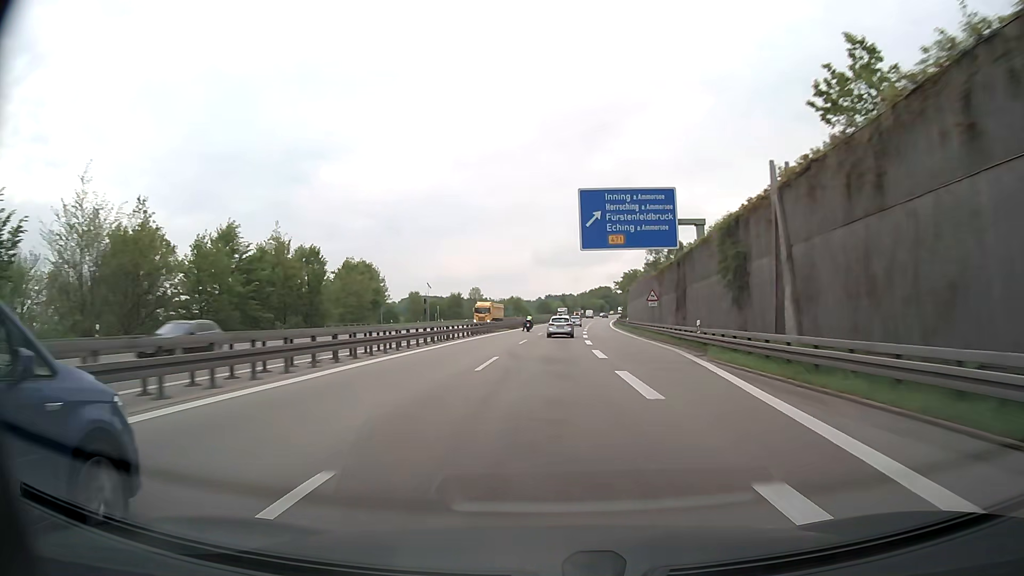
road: motorway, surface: asphalt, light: Day
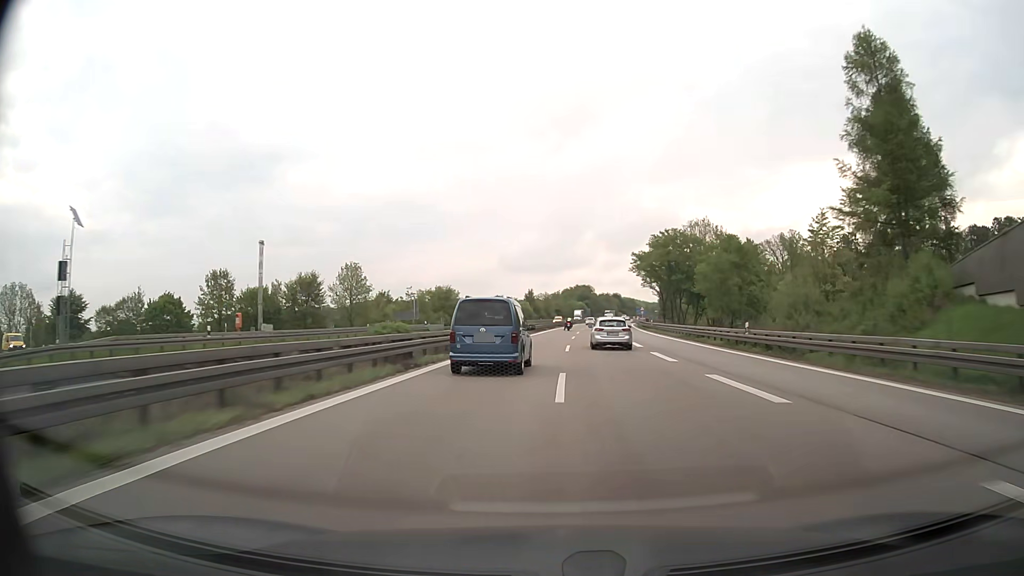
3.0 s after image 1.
(+2.1, +97.0) m; +3°
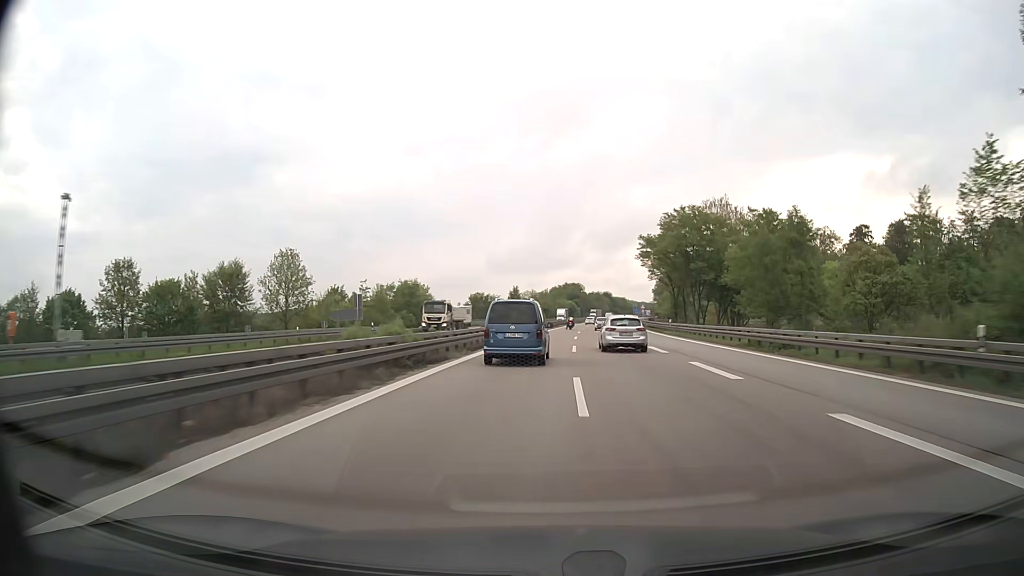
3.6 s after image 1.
(+0.2, +19.7) m; +1°
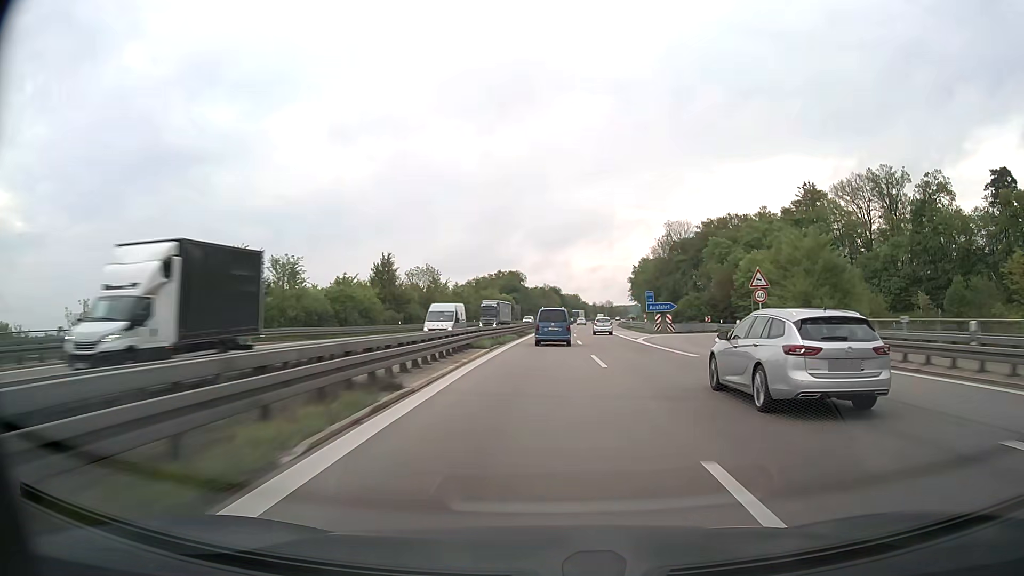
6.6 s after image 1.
(+4.4, +99.7) m; +5°
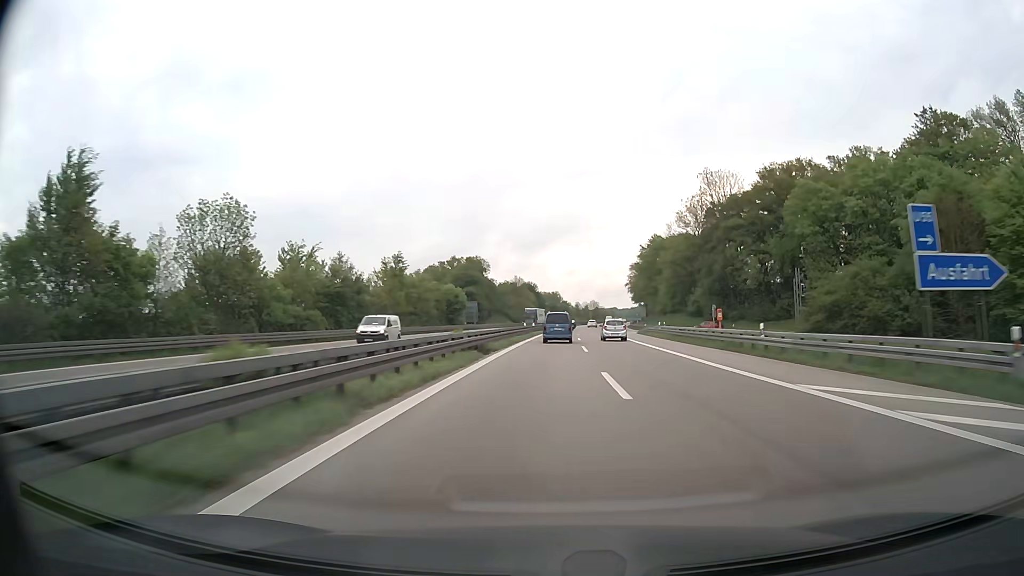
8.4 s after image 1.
(+1.2, +60.8) m; +2°
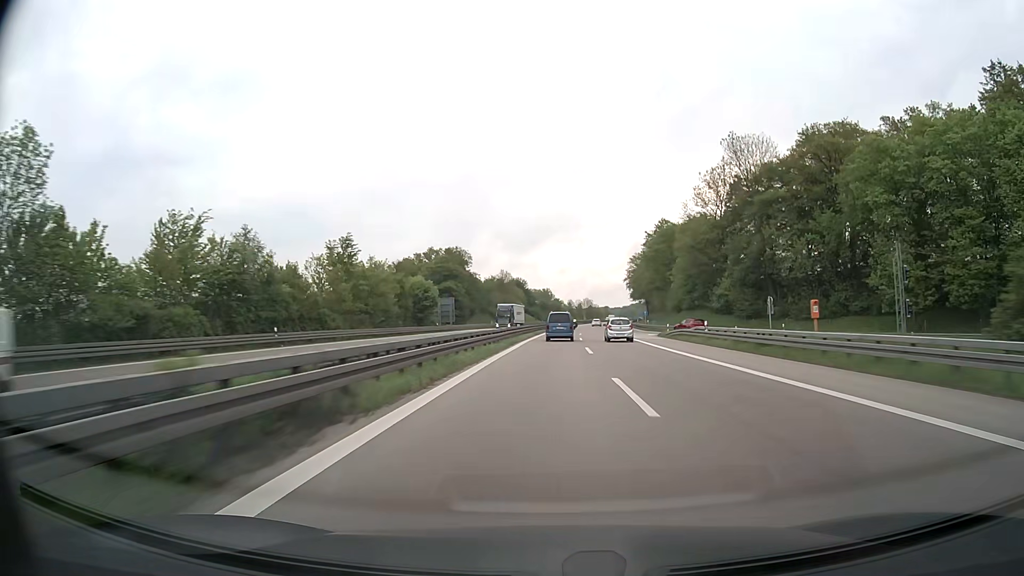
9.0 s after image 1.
(+0.1, +20.4) m; +1°
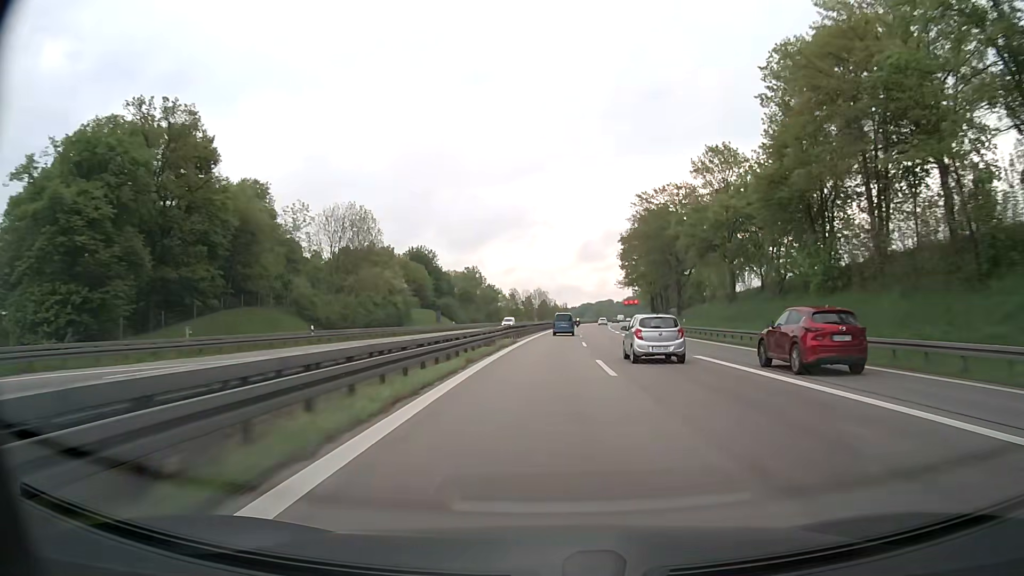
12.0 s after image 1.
(+3.9, +101.8) m; +5°
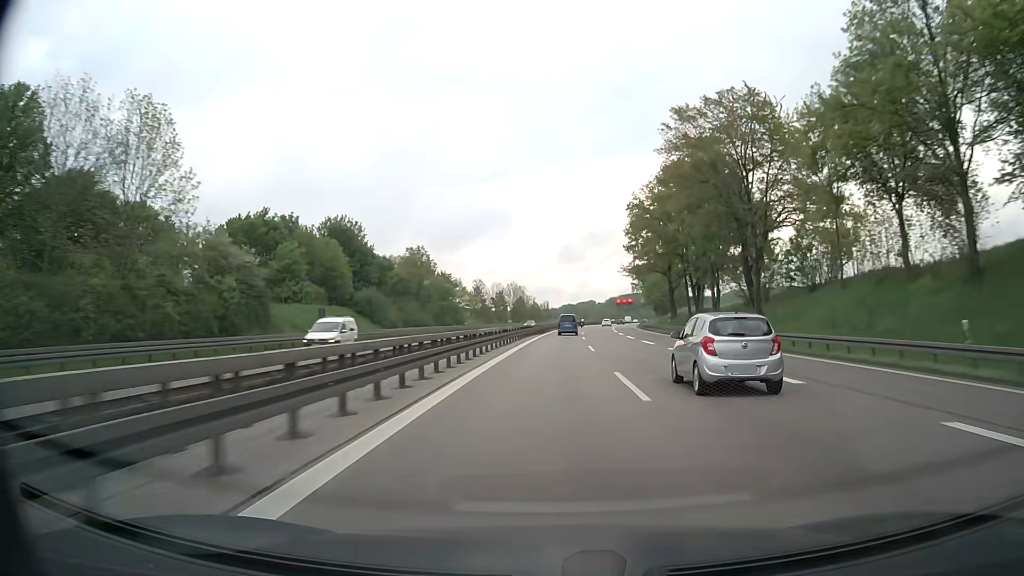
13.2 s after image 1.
(+0.7, +40.7) m; +2°
(0, +10) (0, +20) (0, +30) (+1, +40) (+1, +50) (+1, +60) (+2, +70) (+3, +80) (+3, +90) (+4, +100) m
